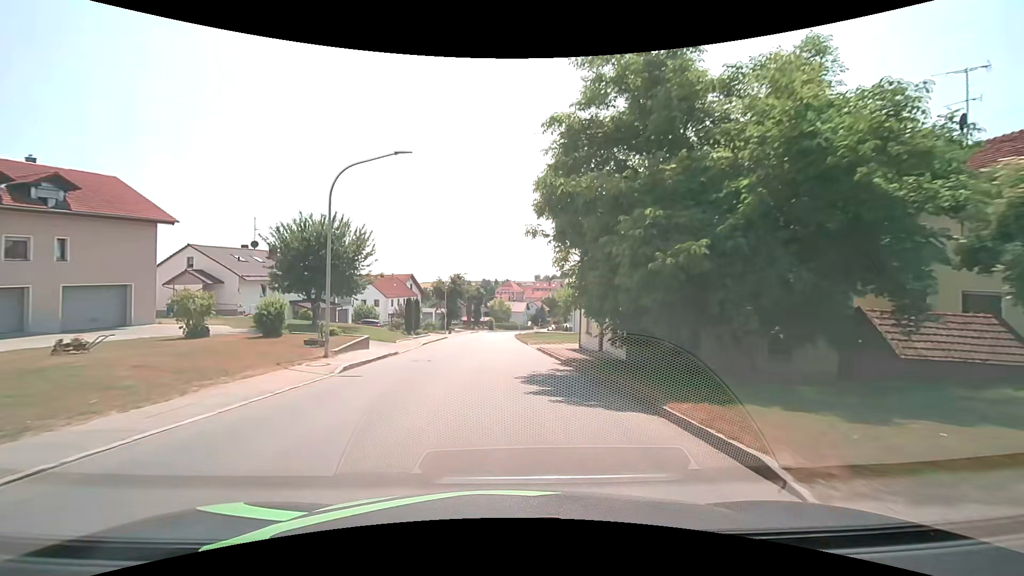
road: tertiary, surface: asphalt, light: Day
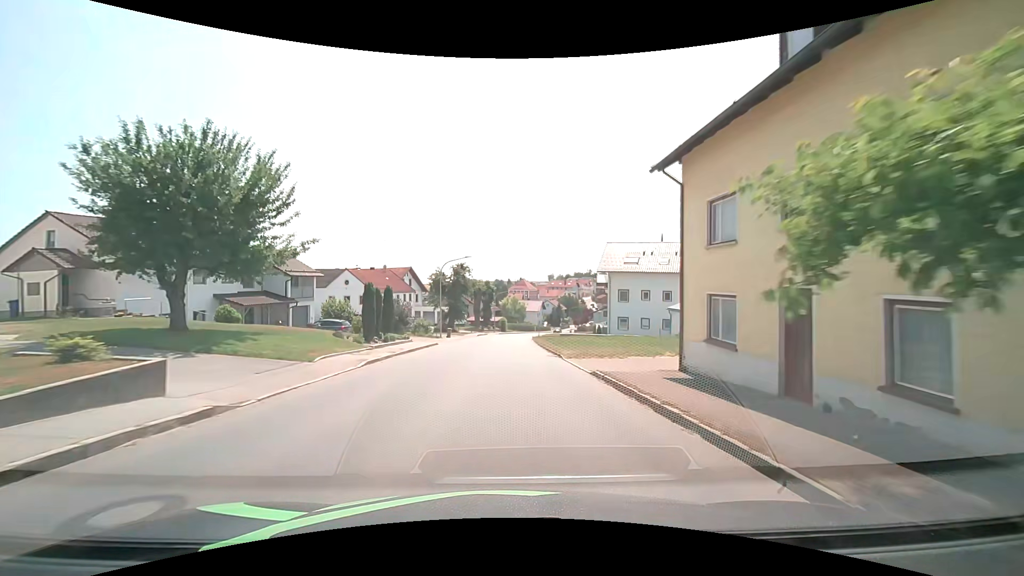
(-0.2, +15.3) m; -2°
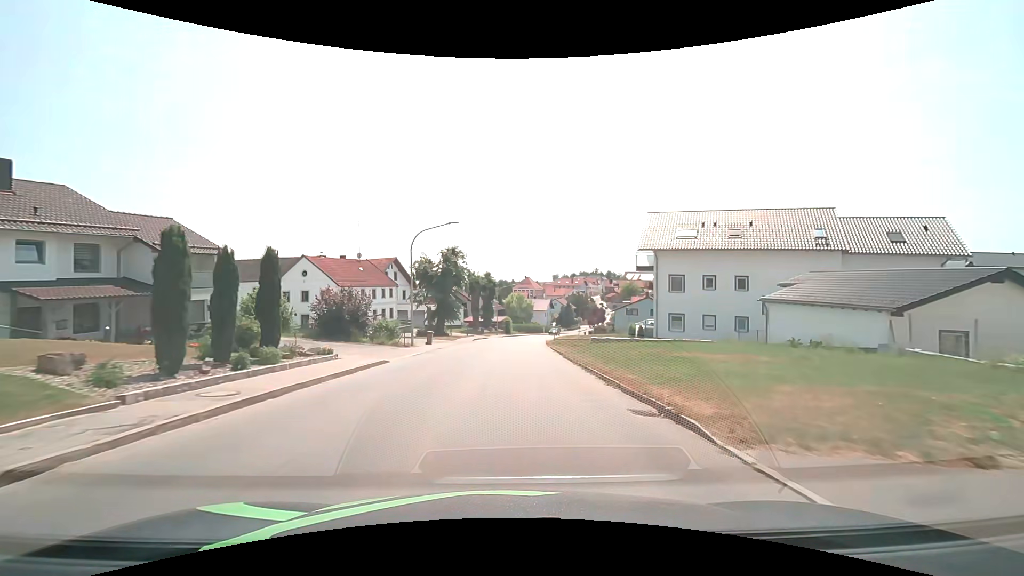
(0.0, +15.3) m; 0°
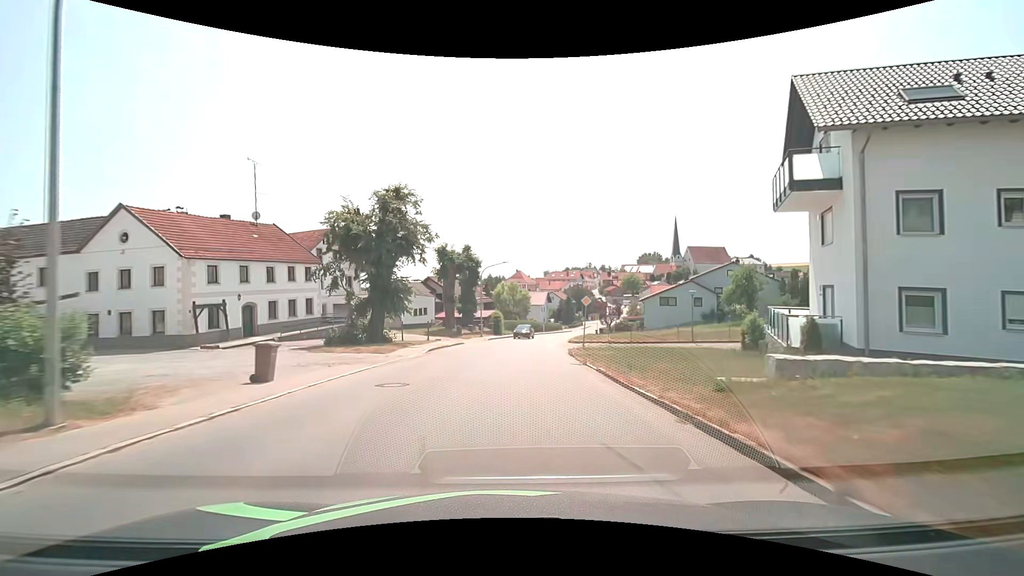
(0.0, +22.8) m; +1°
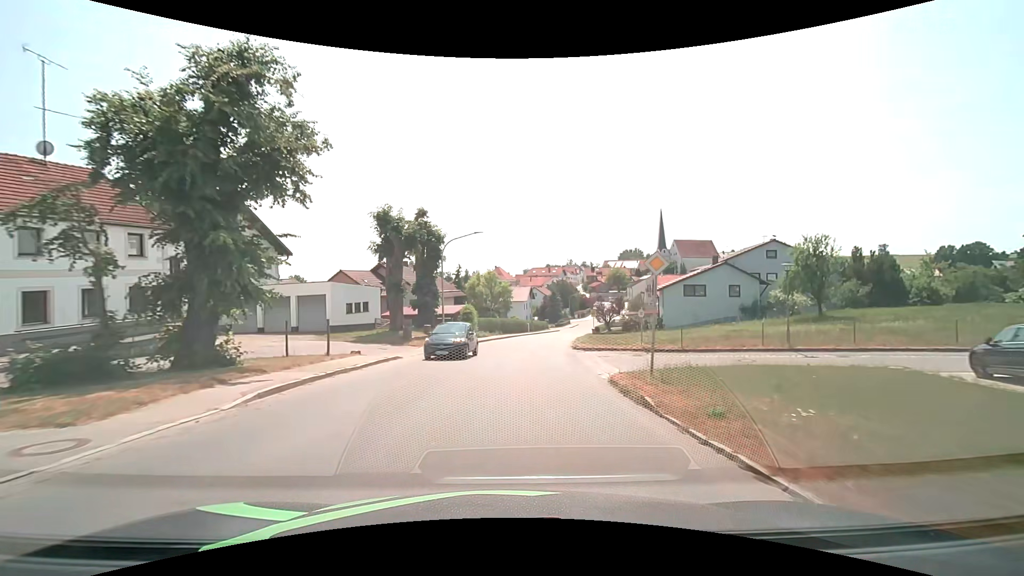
(+0.3, +15.2) m; +2°
(0, +10) (+1, +20) (+1, +30) (+3, +40) (+4, +50) (+6, +60) (+8, +69) (+11, +79) (+13, +89) (+16, +98) m
